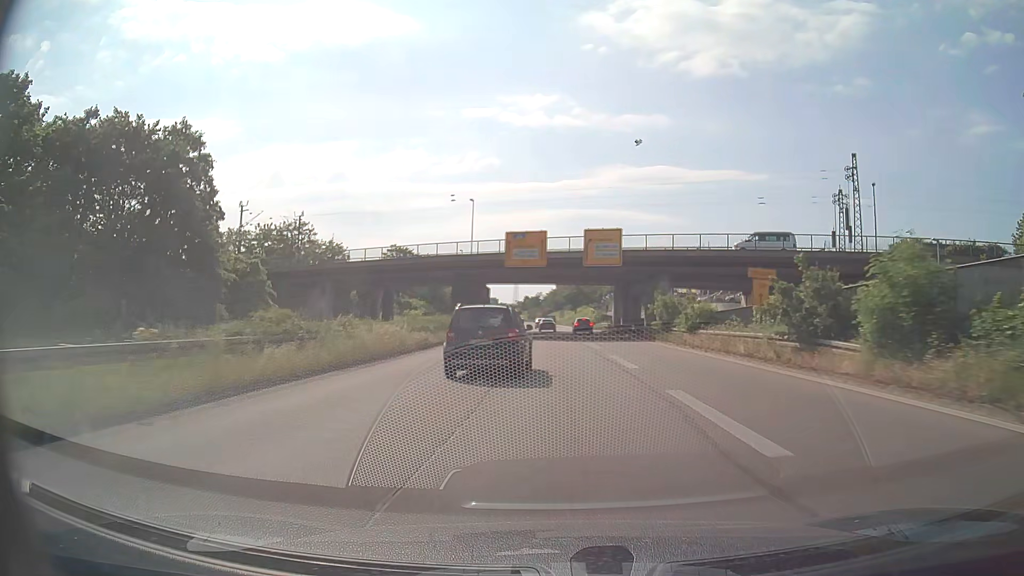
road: trunk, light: Day
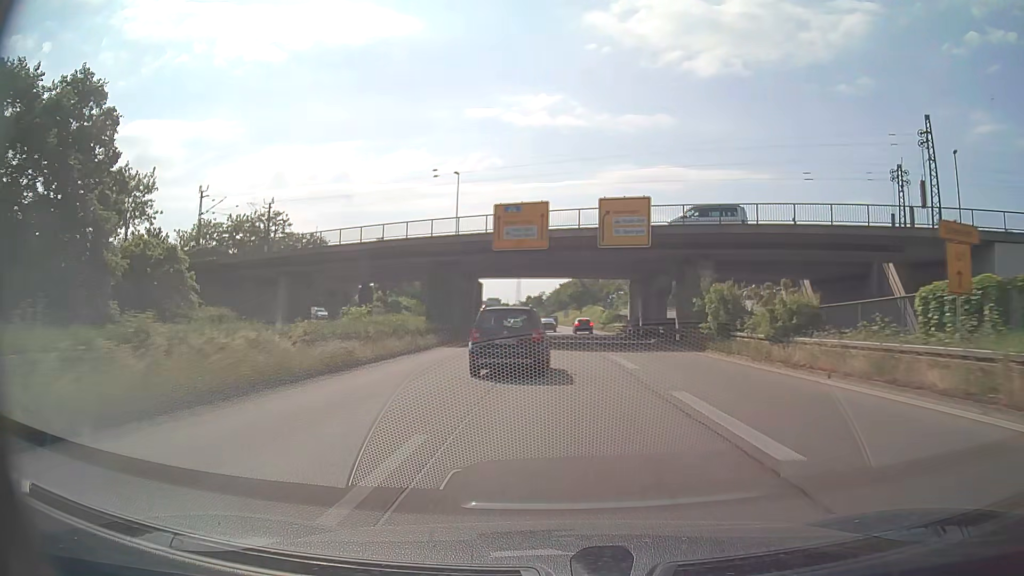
(0.0, +12.1) m; 0°
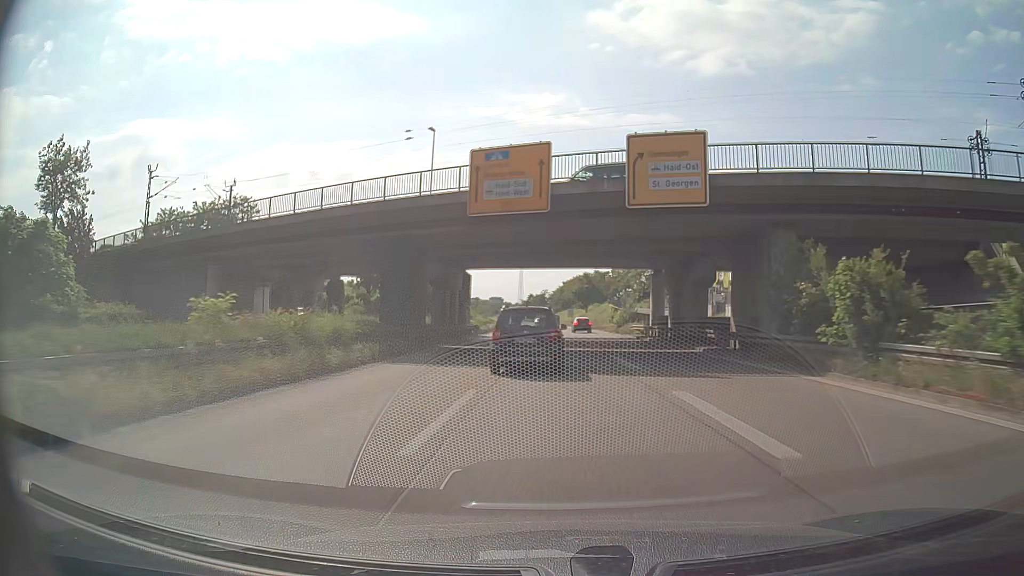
(0.0, +12.1) m; 0°
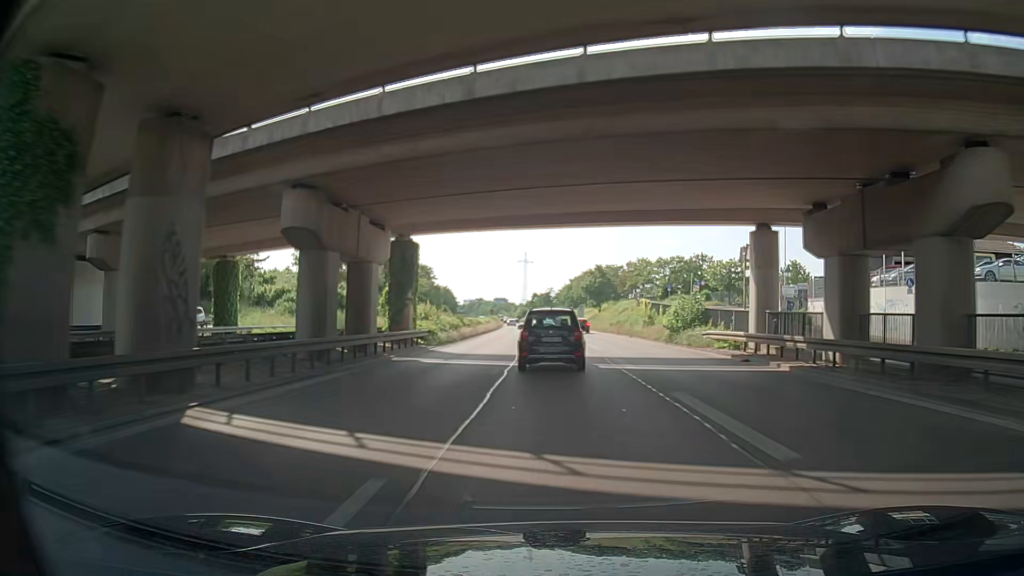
(-0.1, +24.1) m; -1°
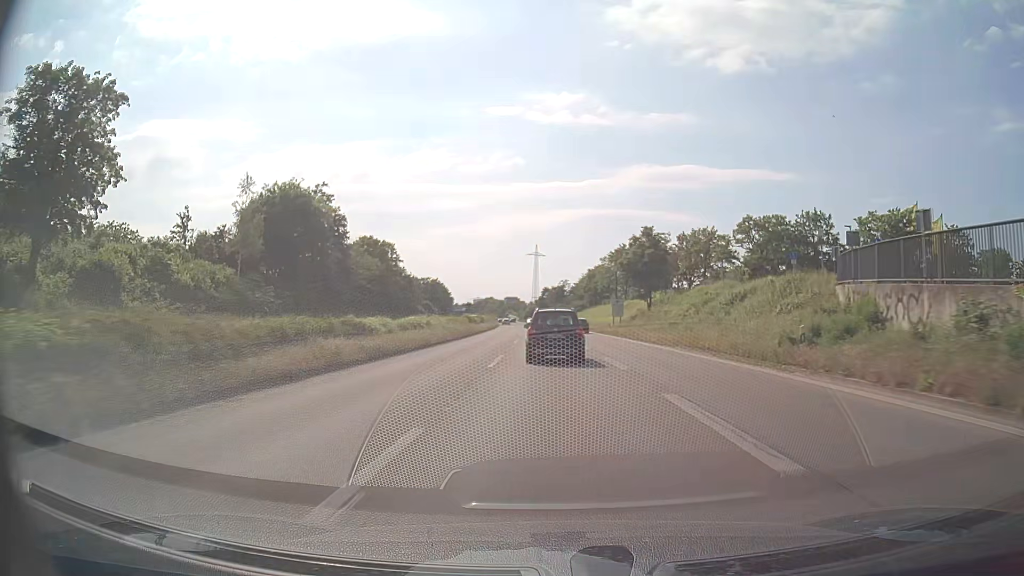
(0.0, +48.6) m; -1°
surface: asphalt
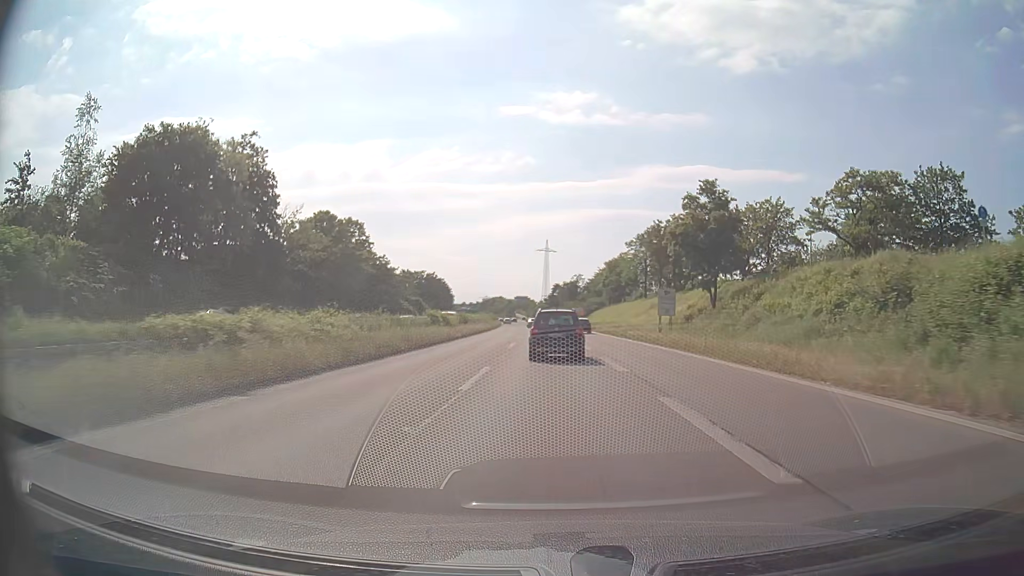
(-0.3, +24.5) m; -1°
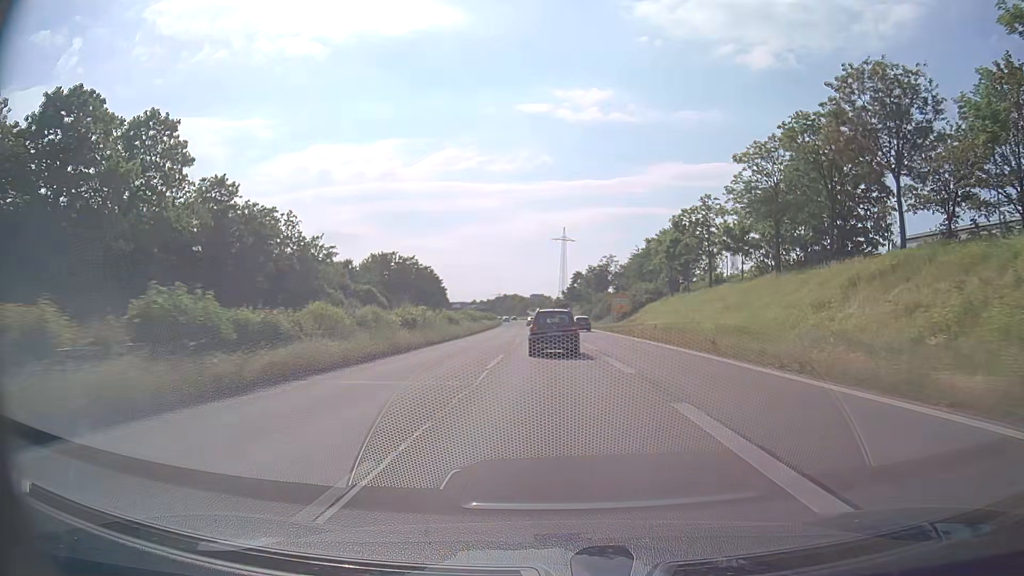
(-0.7, +49.1) m; -1°
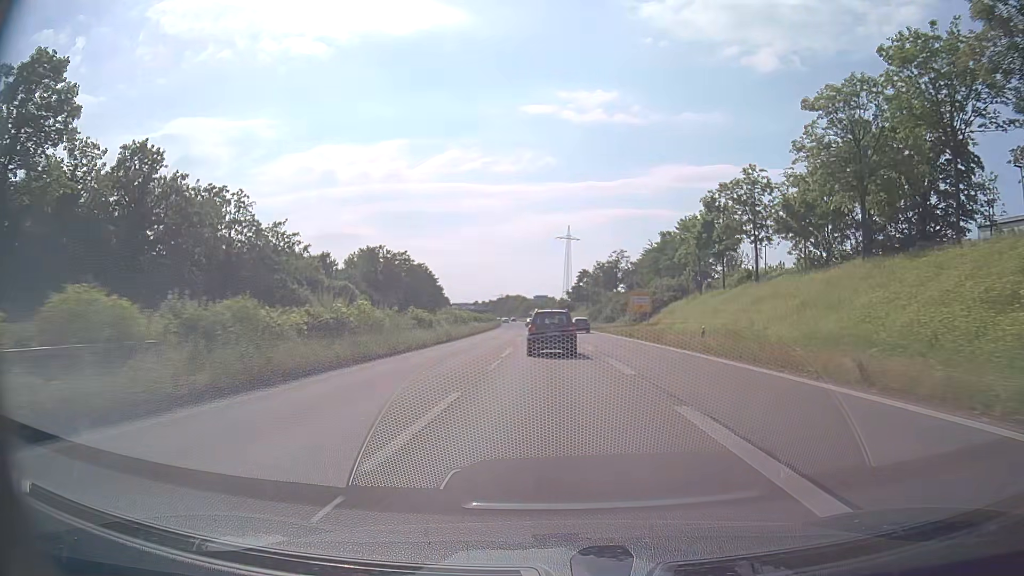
(-0.1, +12.3) m; 0°
